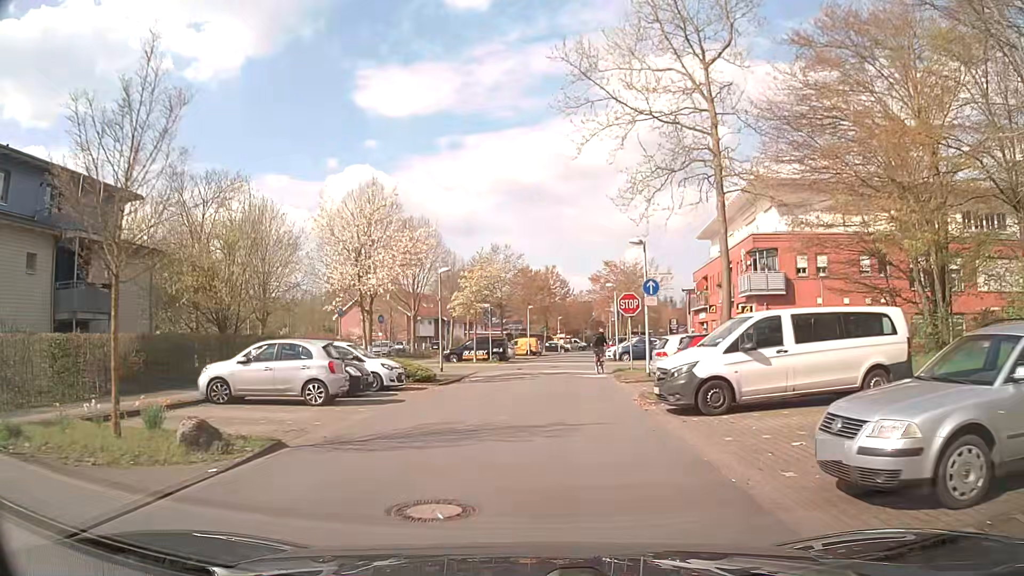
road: residential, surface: asphalt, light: Day
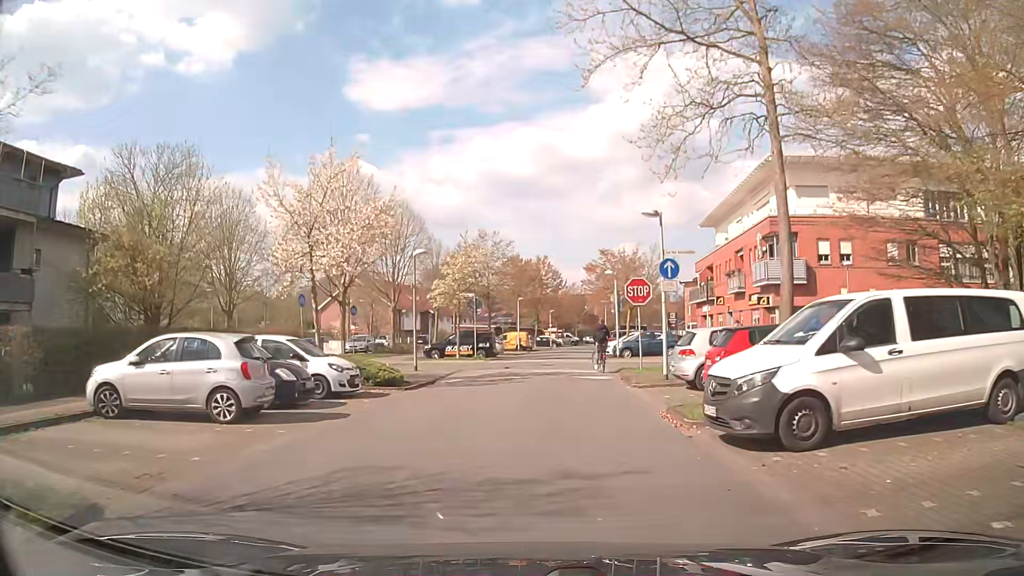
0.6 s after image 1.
(0.0, +4.4) m; 0°
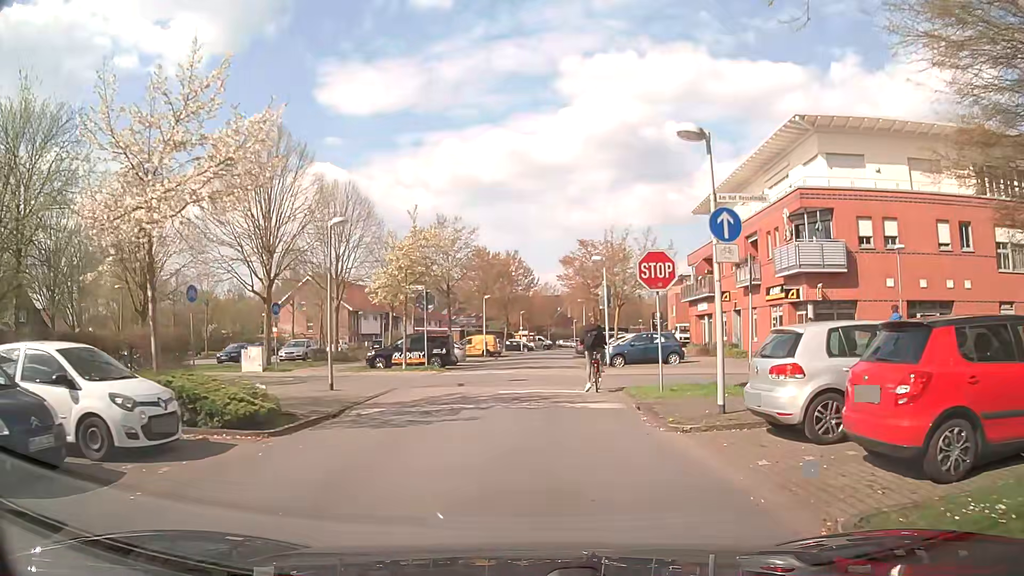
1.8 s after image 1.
(+0.2, +7.8) m; +2°
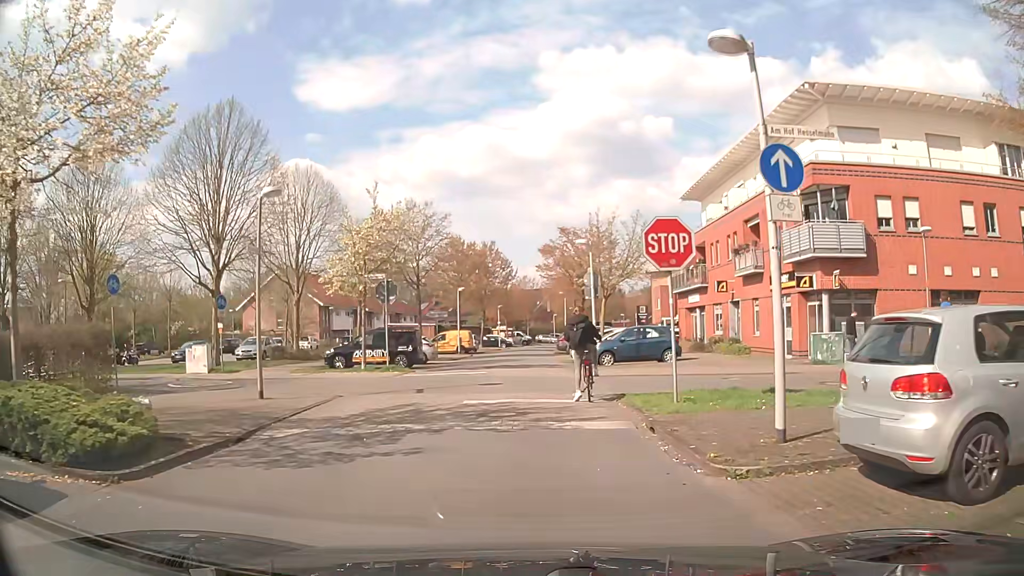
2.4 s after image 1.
(+0.1, +3.5) m; +3°
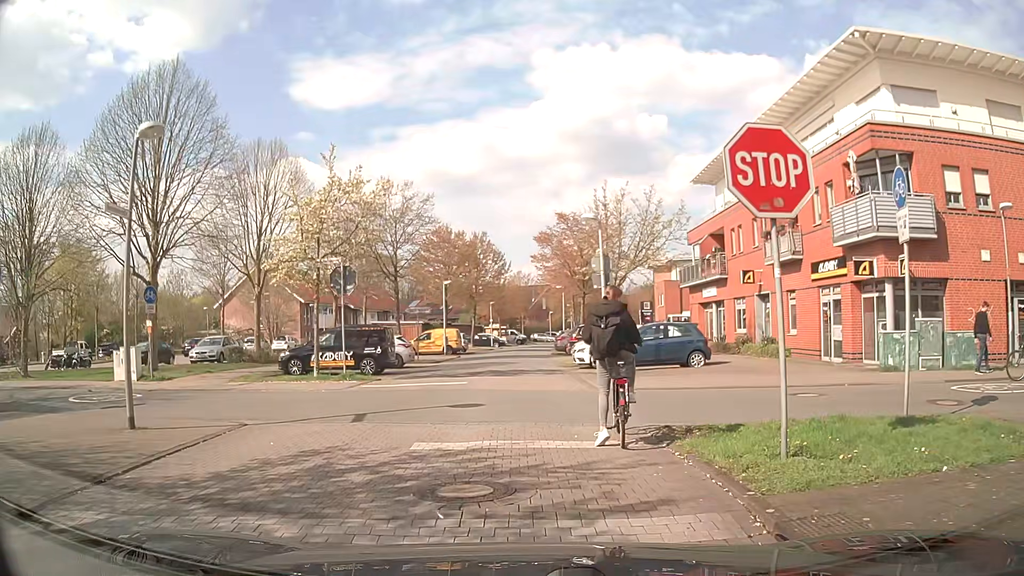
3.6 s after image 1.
(-0.1, +4.9) m; 0°
